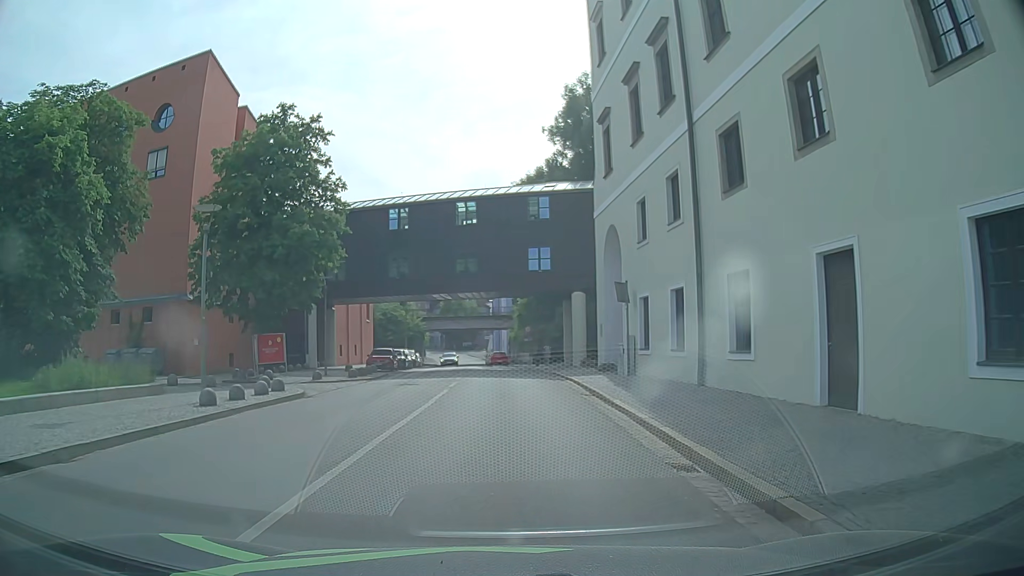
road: tertiary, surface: asphalt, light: Day
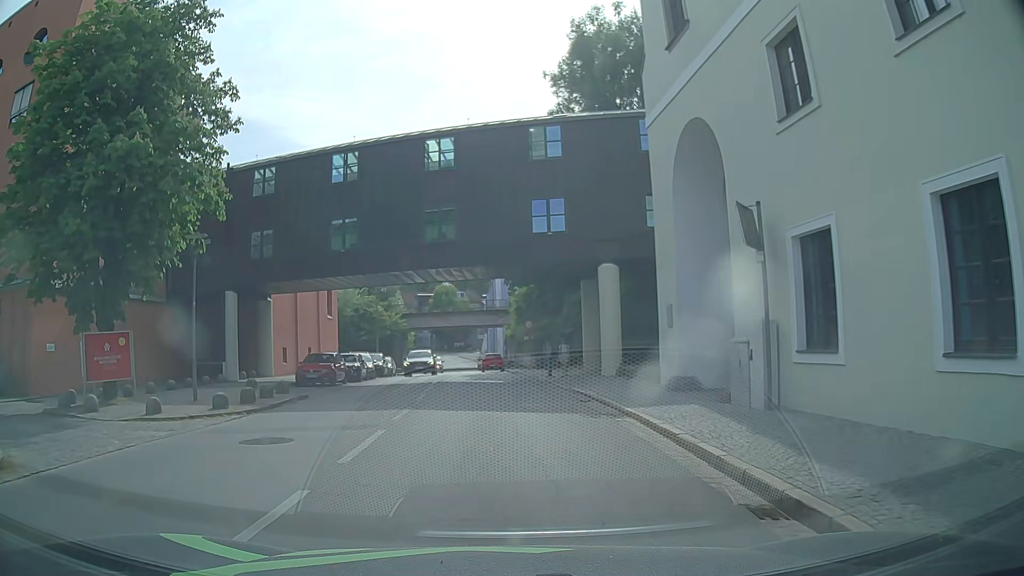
(-0.1, +13.5) m; -1°
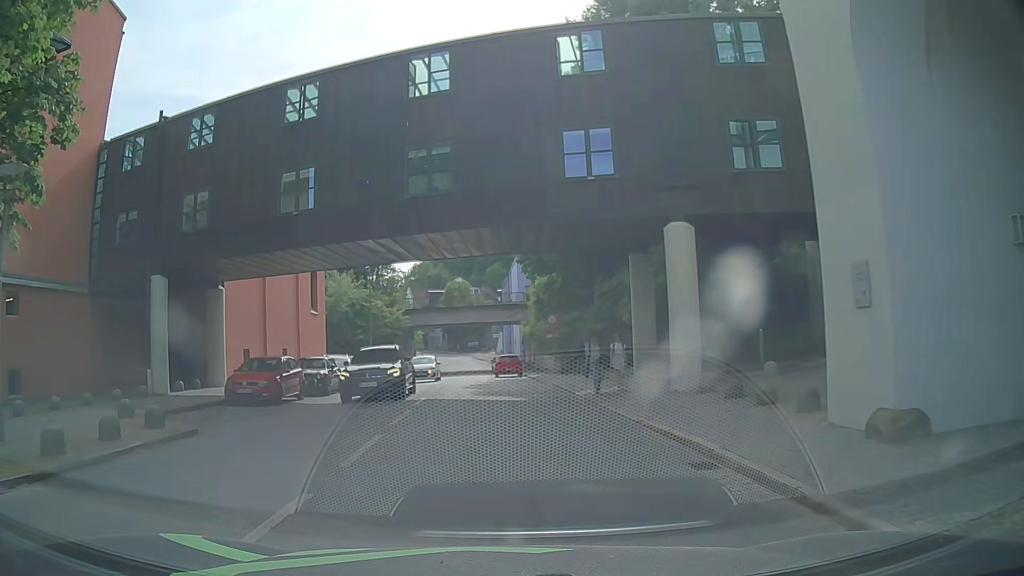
(-0.1, +9.0) m; -1°
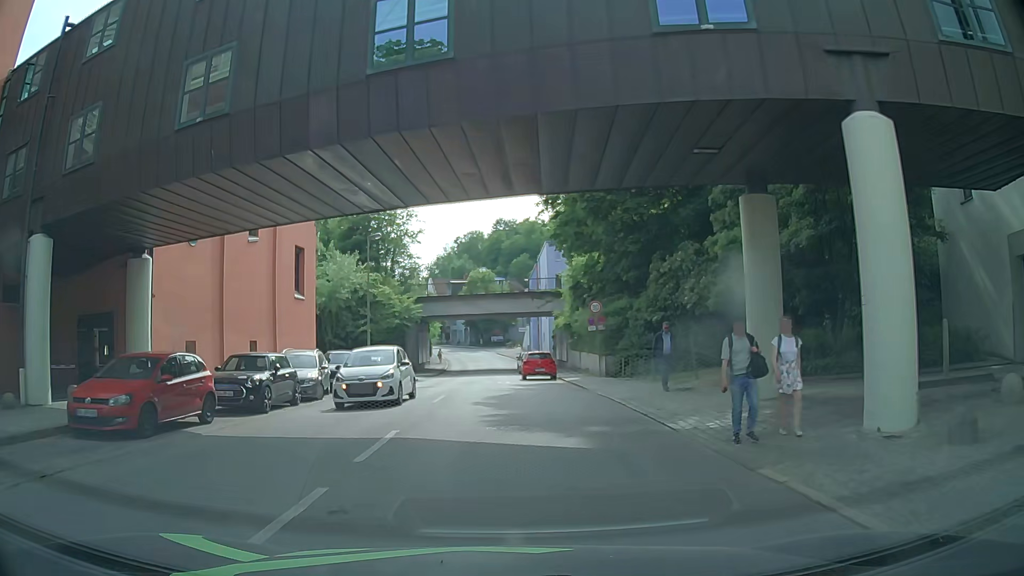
(-0.2, +9.0) m; -2°
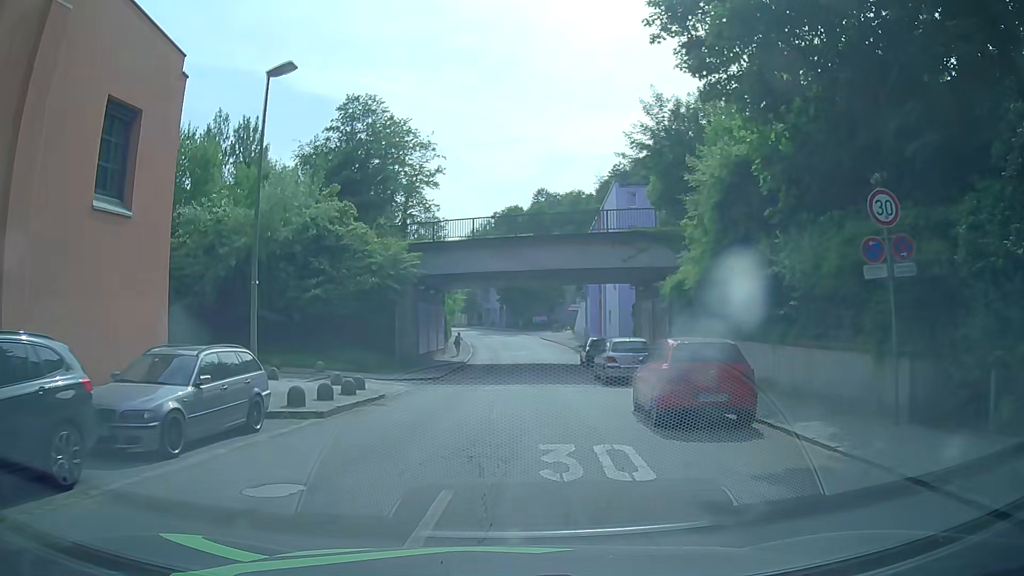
(-1.3, +22.7) m; -4°
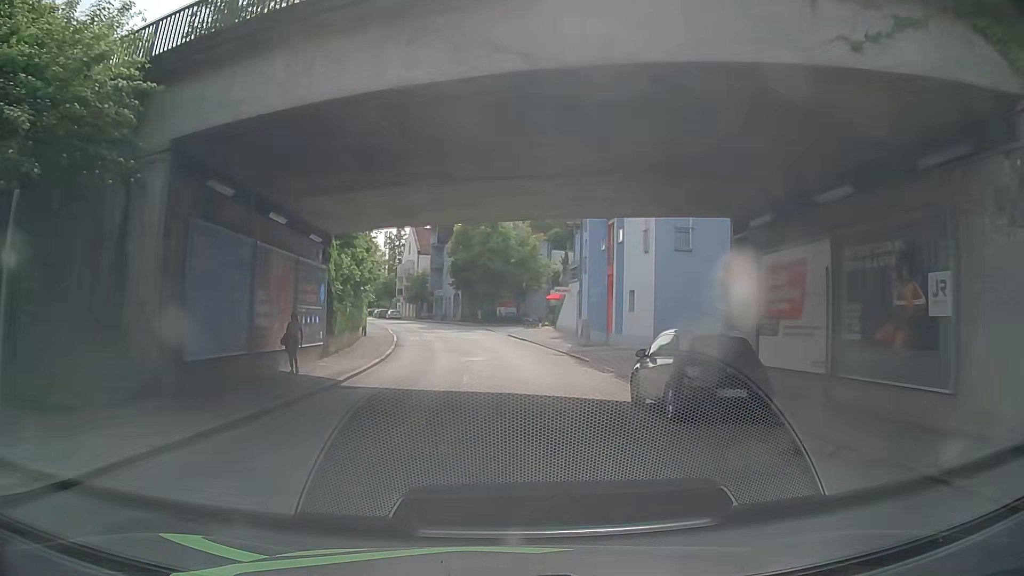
(+0.6, +23.1) m; +3°
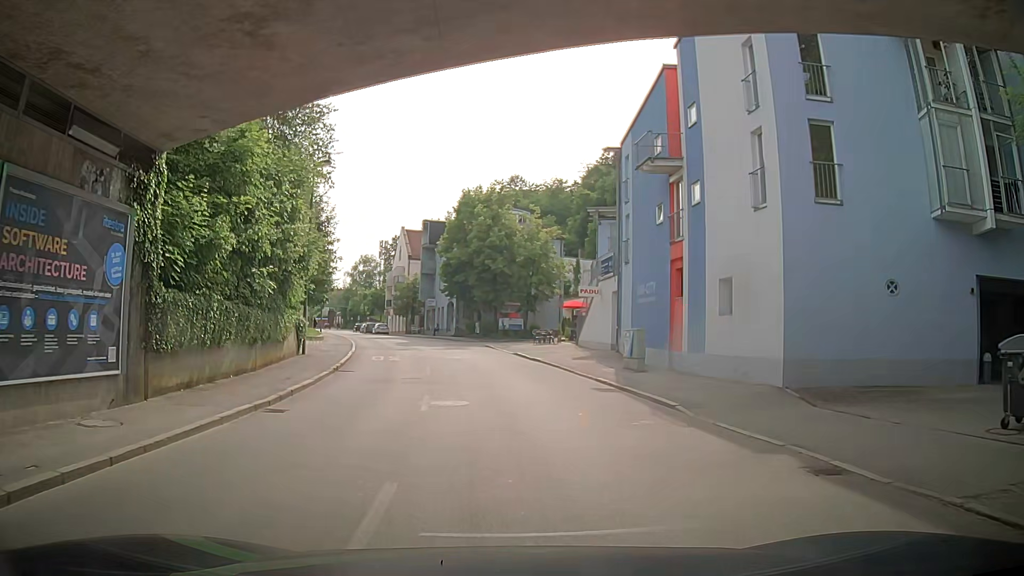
(-0.4, +13.4) m; -3°
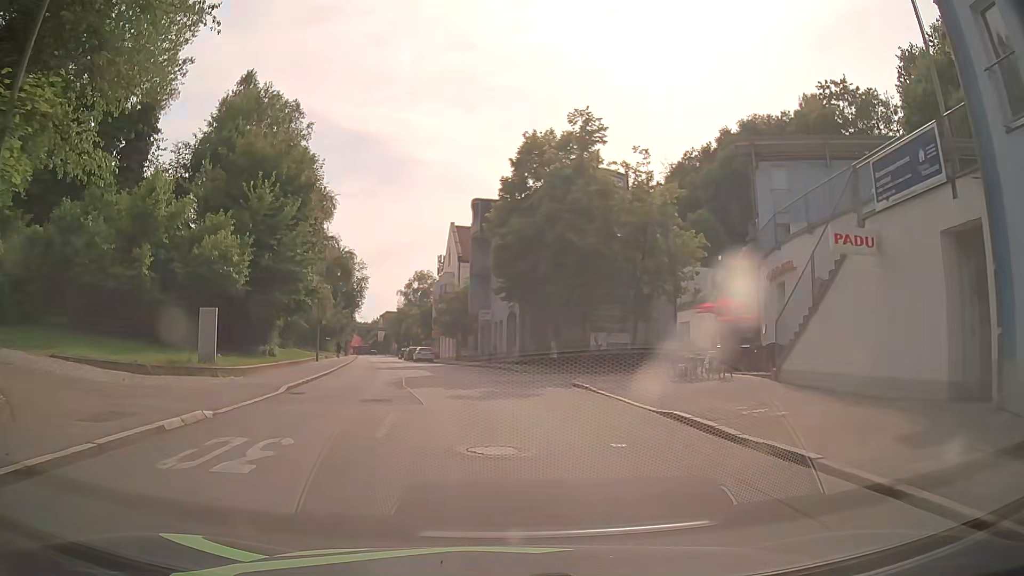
(0.0, +21.7) m; -3°
(0, +10) (-2, +20) (-3, +30) (-5, +40) (-8, +49) (-10, +59) (-12, +69) (-14, +79) (-16, +88) (-18, +98) m
